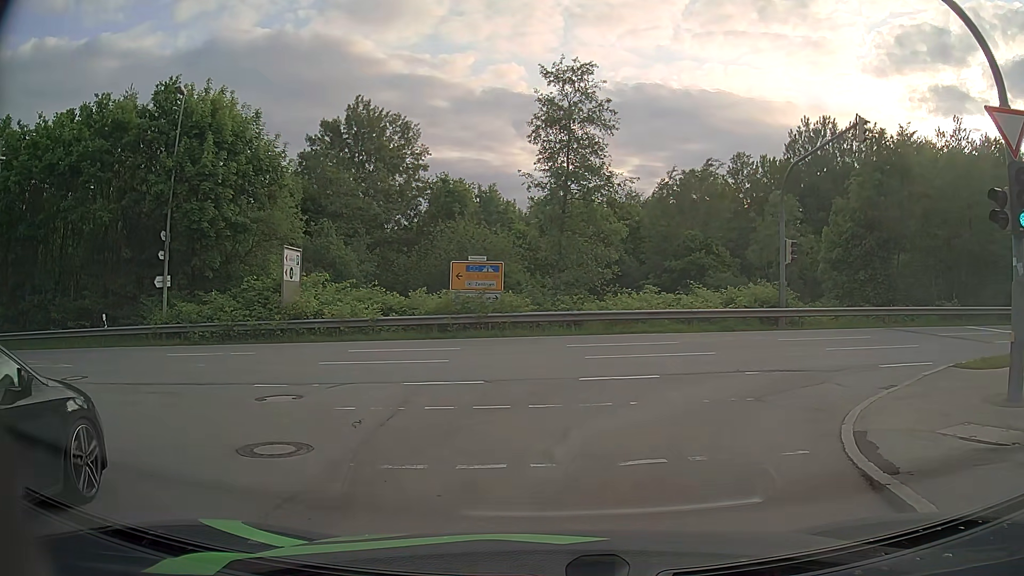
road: residential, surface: asphalt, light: Day
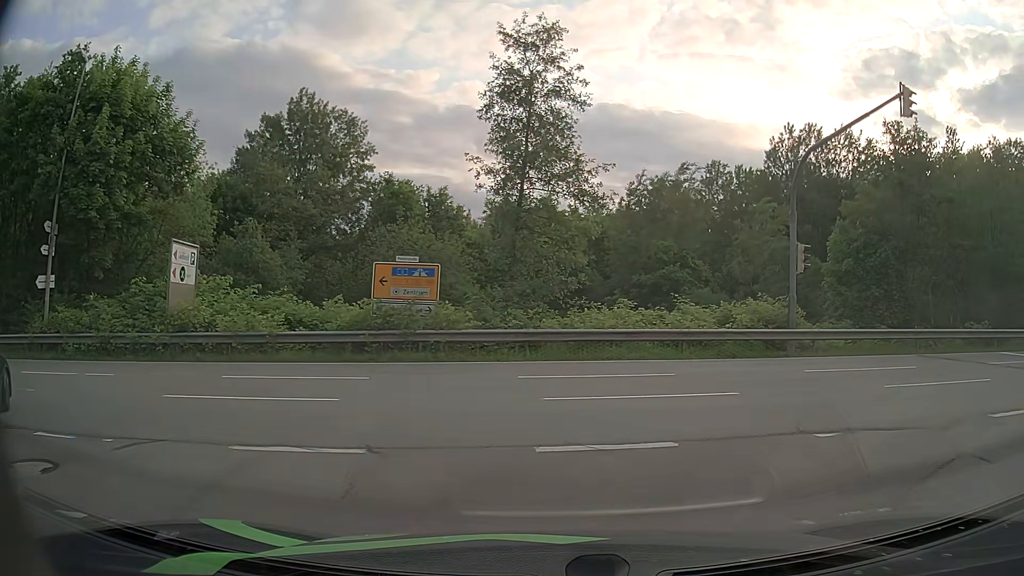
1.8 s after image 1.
(+0.2, +5.4) m; +4°
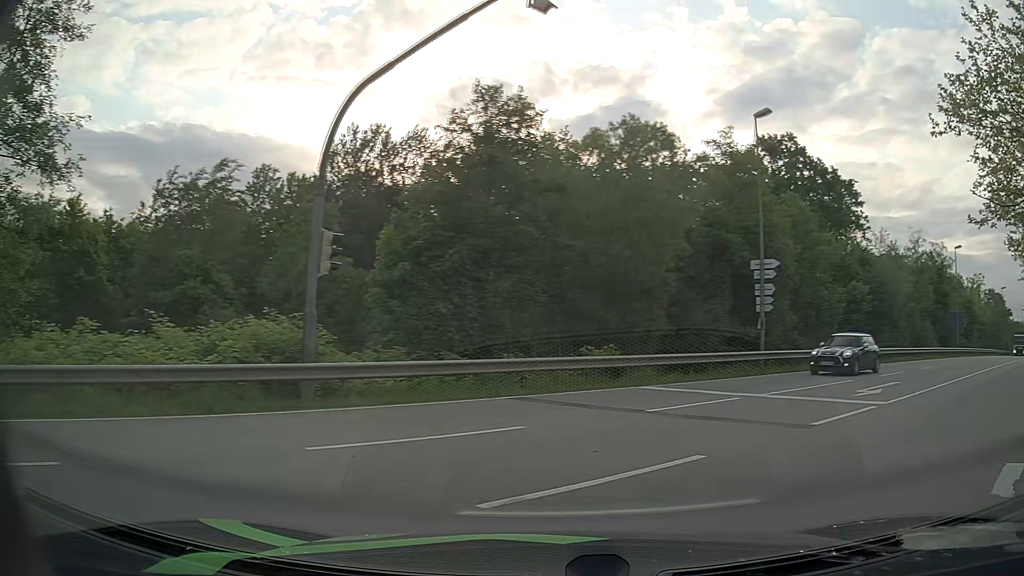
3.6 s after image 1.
(+2.3, +7.0) m; +38°
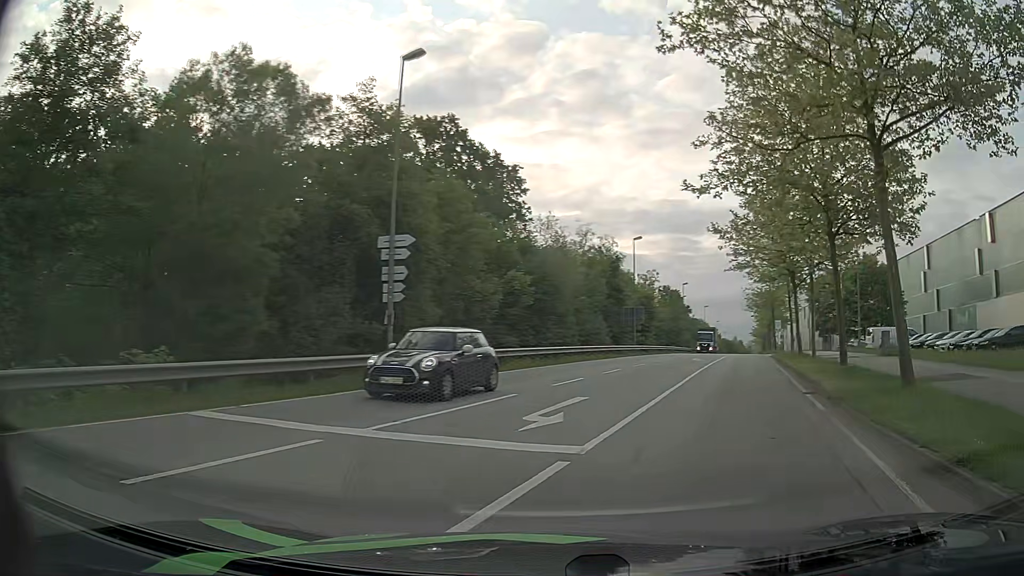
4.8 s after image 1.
(+1.6, +5.8) m; +30°
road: secondary
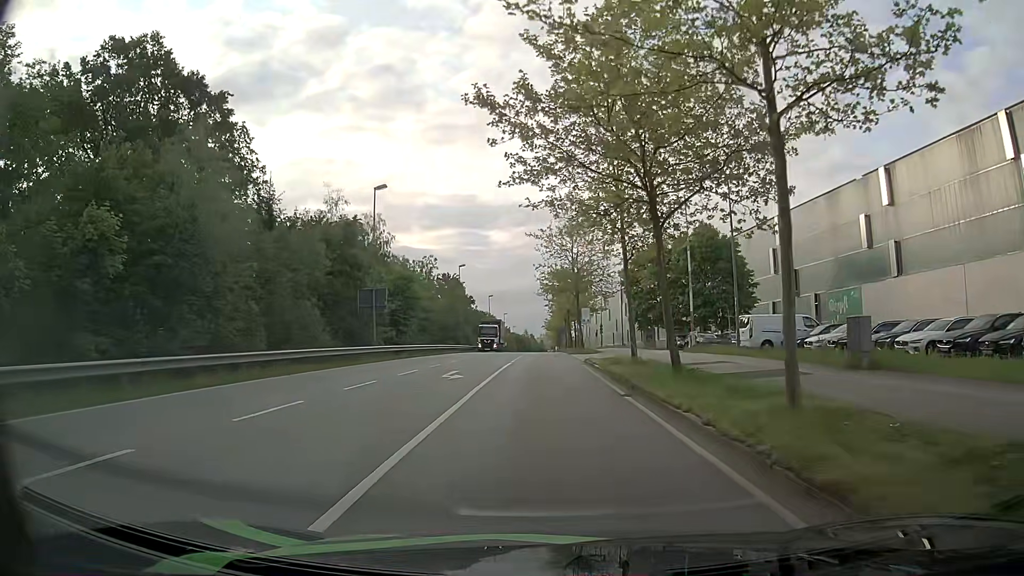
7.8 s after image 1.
(+4.7, +19.0) m; +17°
(0, +10) (0, +20) (0, +30) (0, +40) (0, +50) (0, +60) (0, +70) (0, +80) (0, +90) (0, +100) m
